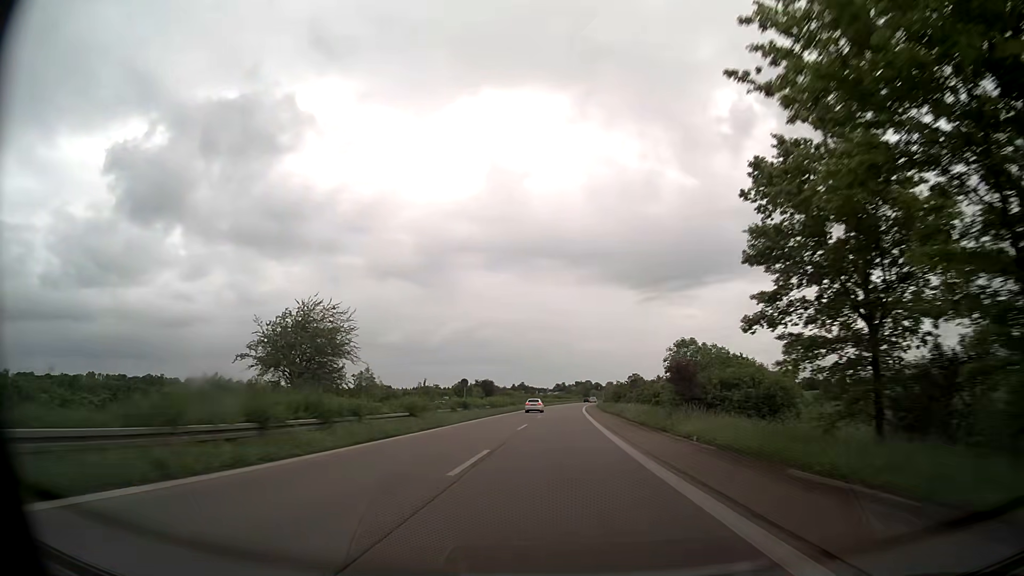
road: trunk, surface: asphalt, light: Day
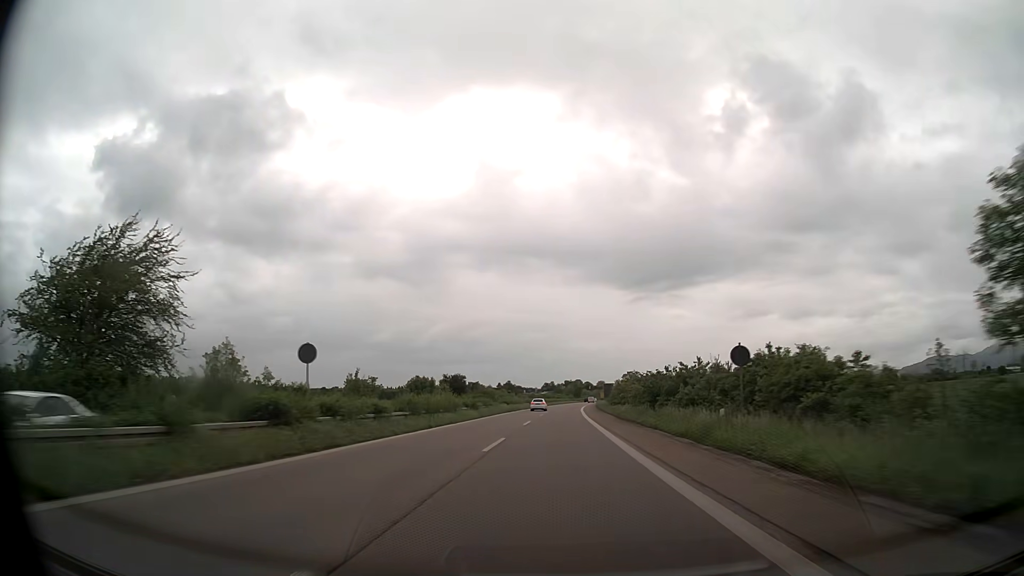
(+0.4, +30.9) m; +1°
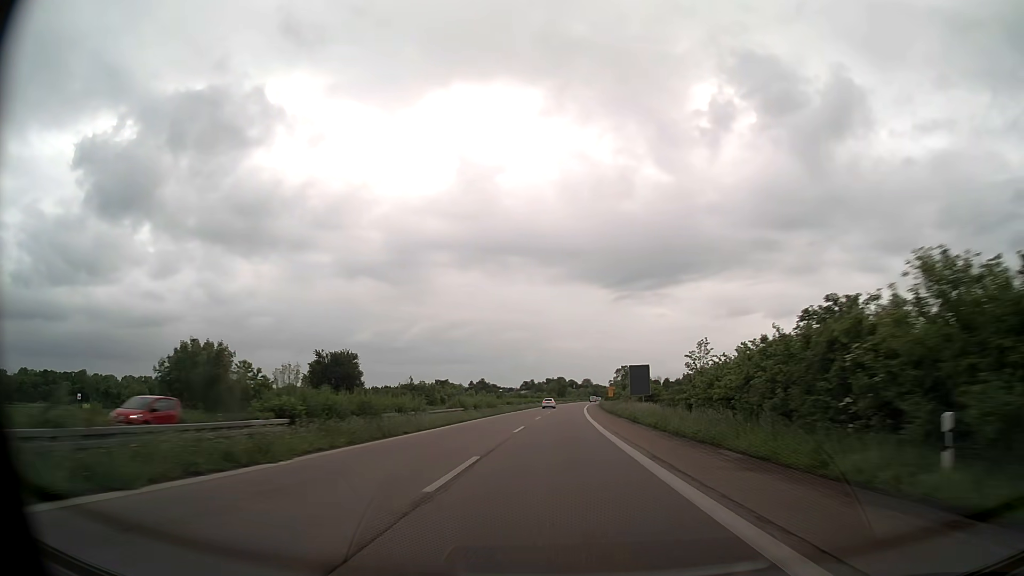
(+0.8, +61.9) m; +2°
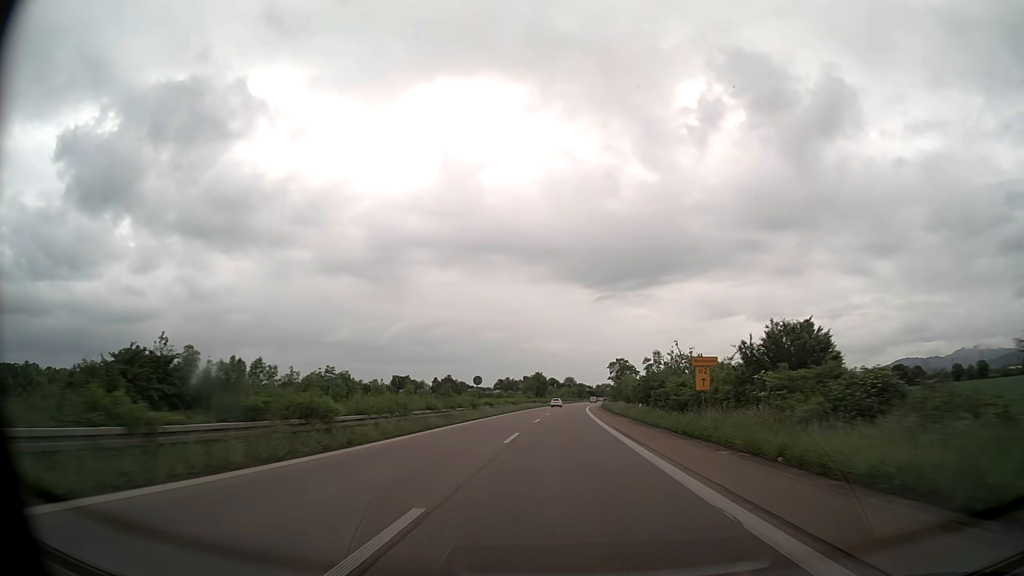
(+0.9, +61.9) m; +2°
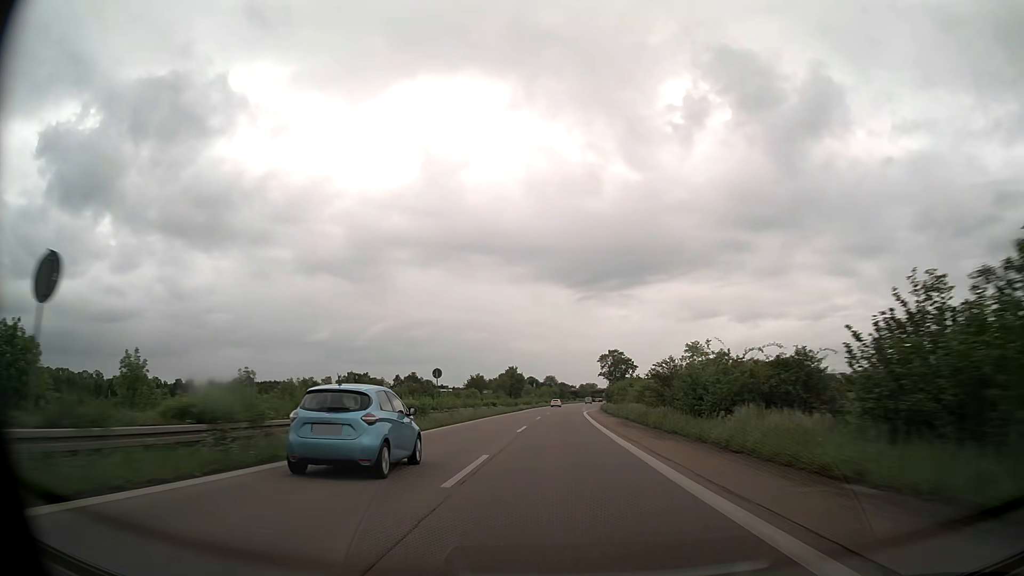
(+0.7, +46.4) m; +2°
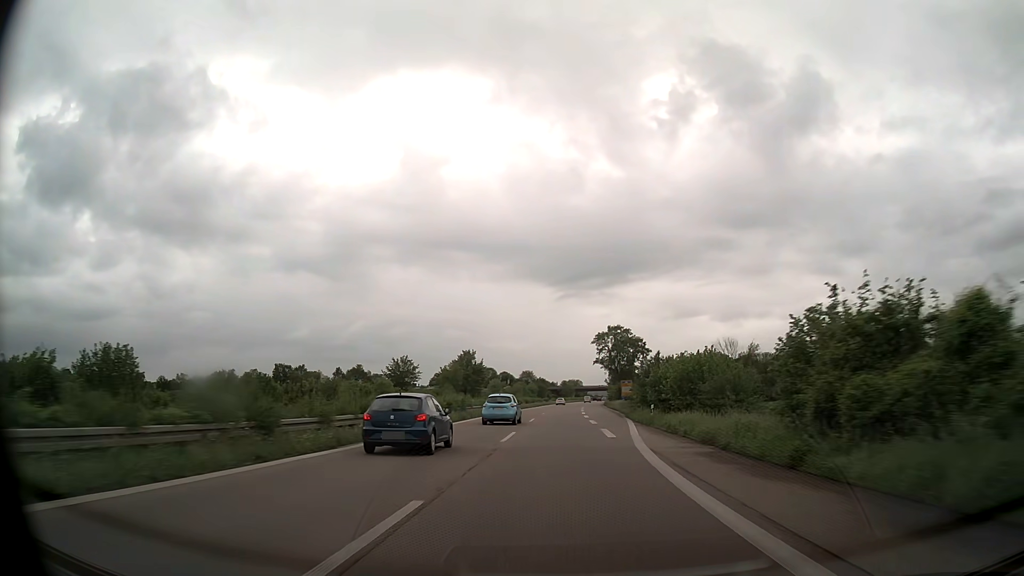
(+1.1, +61.9) m; +2°
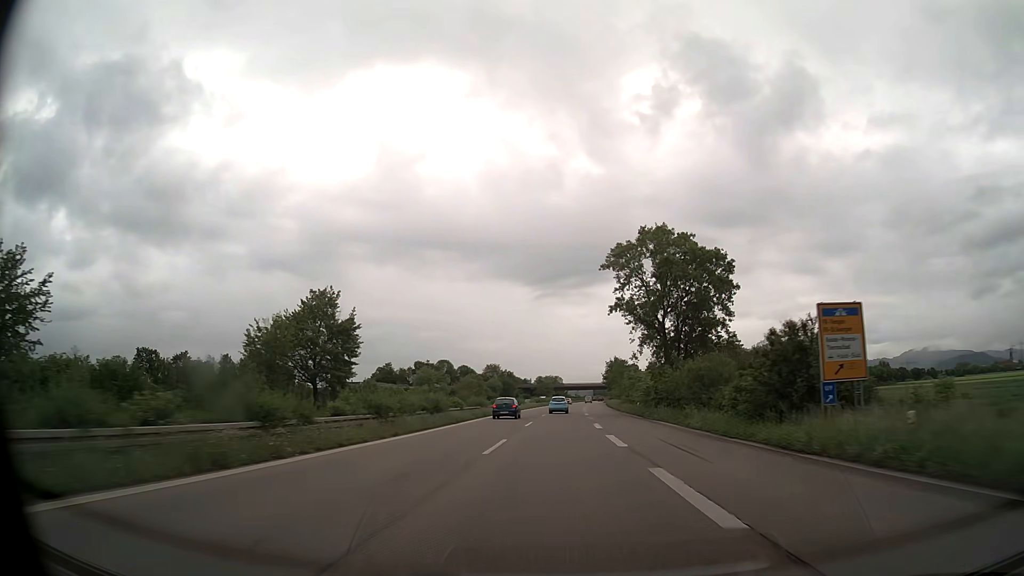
(+1.3, +77.5) m; +2°
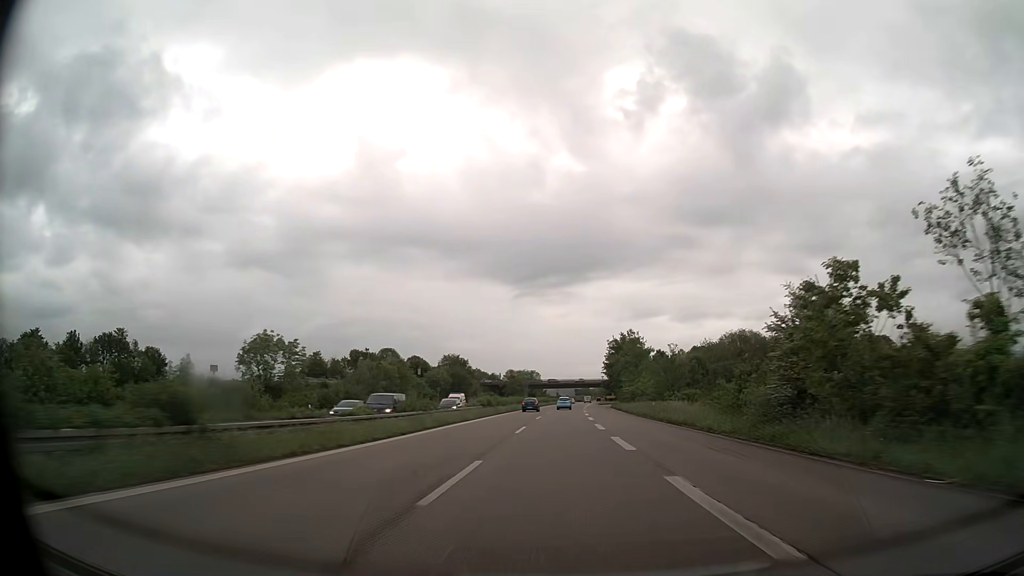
(+0.9, +62.1) m; +2°
(0, +10) (0, +20) (0, +30) (0, +40) (+1, +50) (+1, +60) (+1, +70) (+1, +80) (+2, +90) (+2, +100) m
